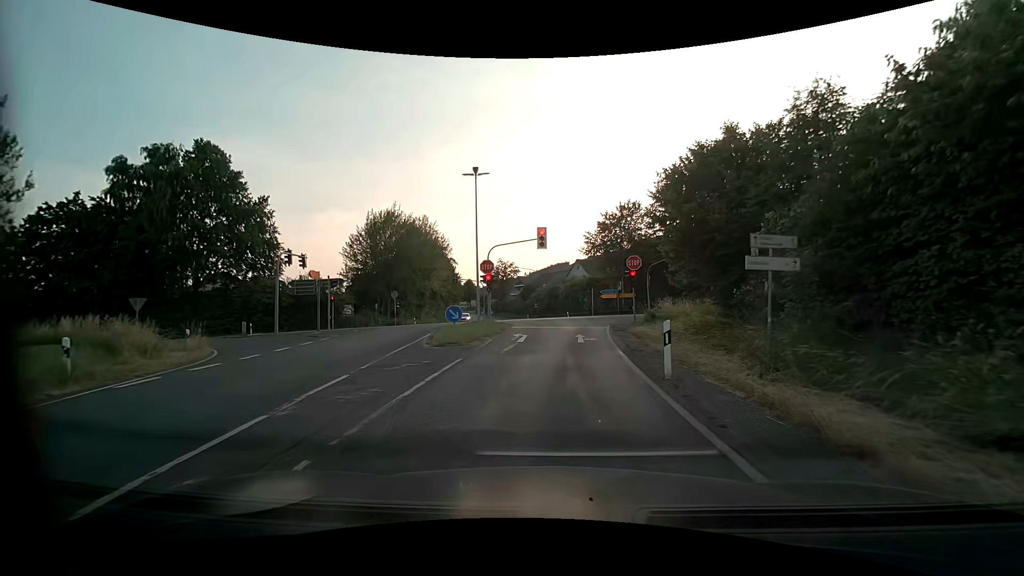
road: secondary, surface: asphalt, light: Day
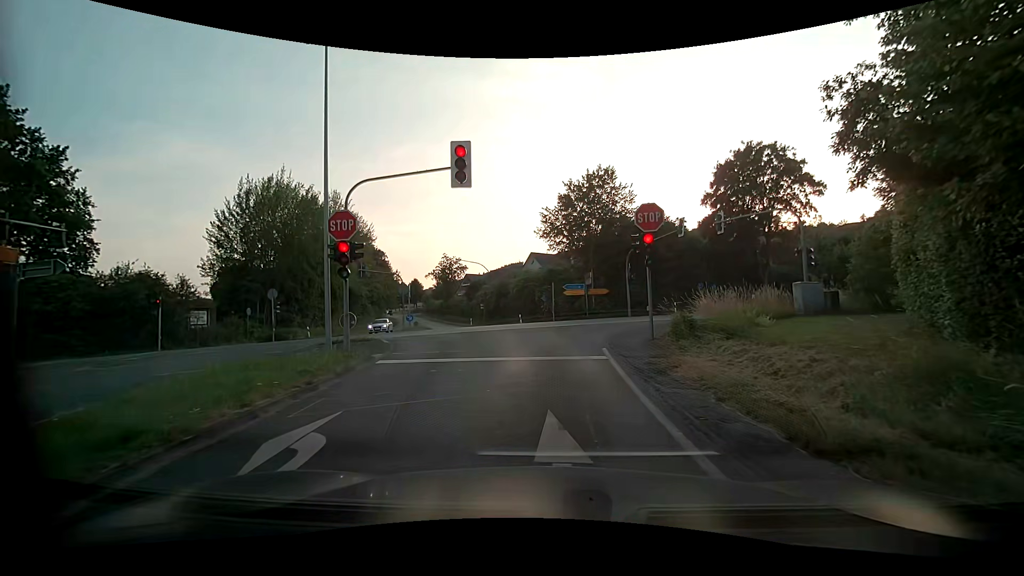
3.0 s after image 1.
(+0.9, +16.3) m; +6°
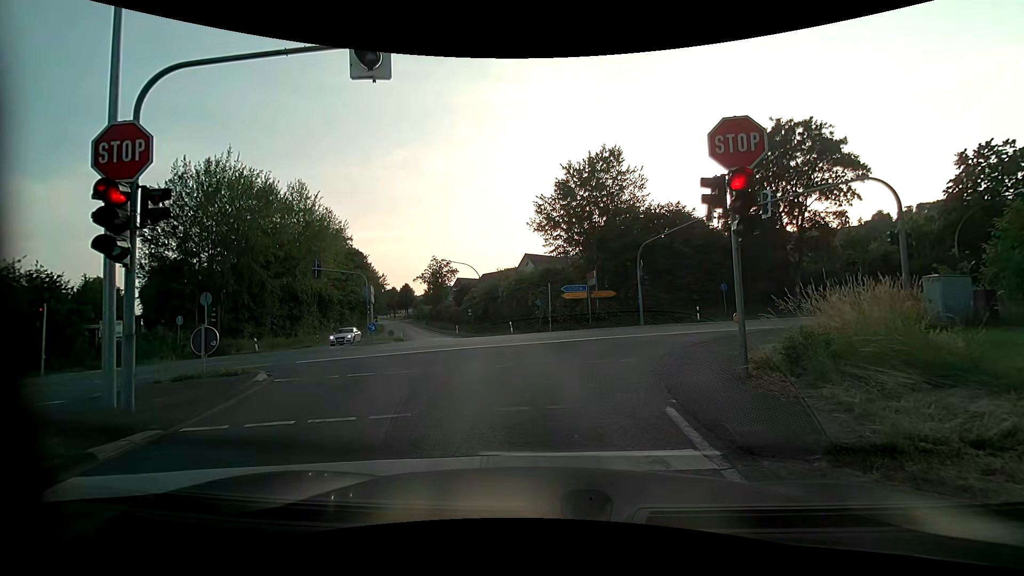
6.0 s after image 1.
(-0.1, +7.2) m; -1°
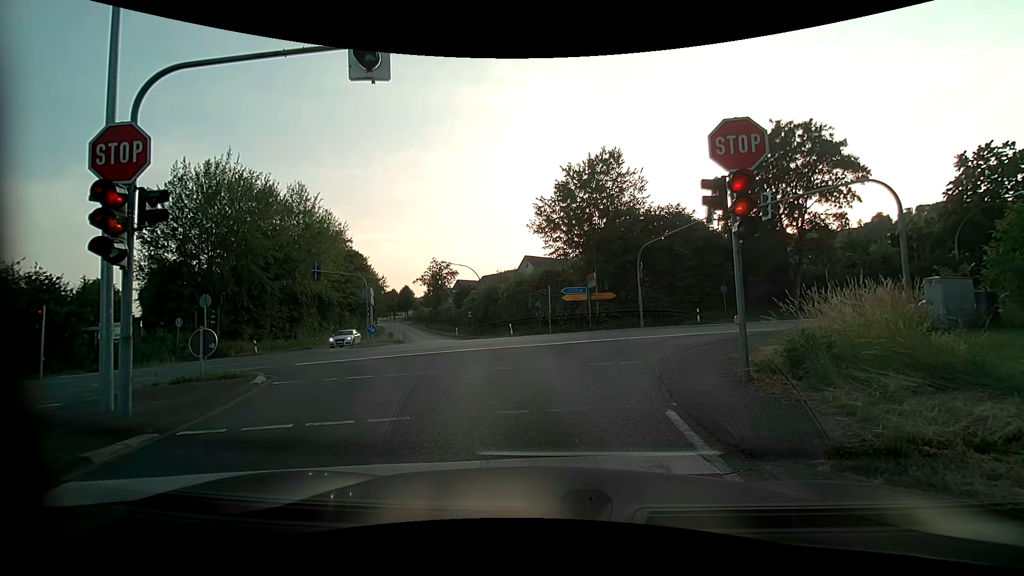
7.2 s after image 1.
(0.0, +0.1) m; 0°
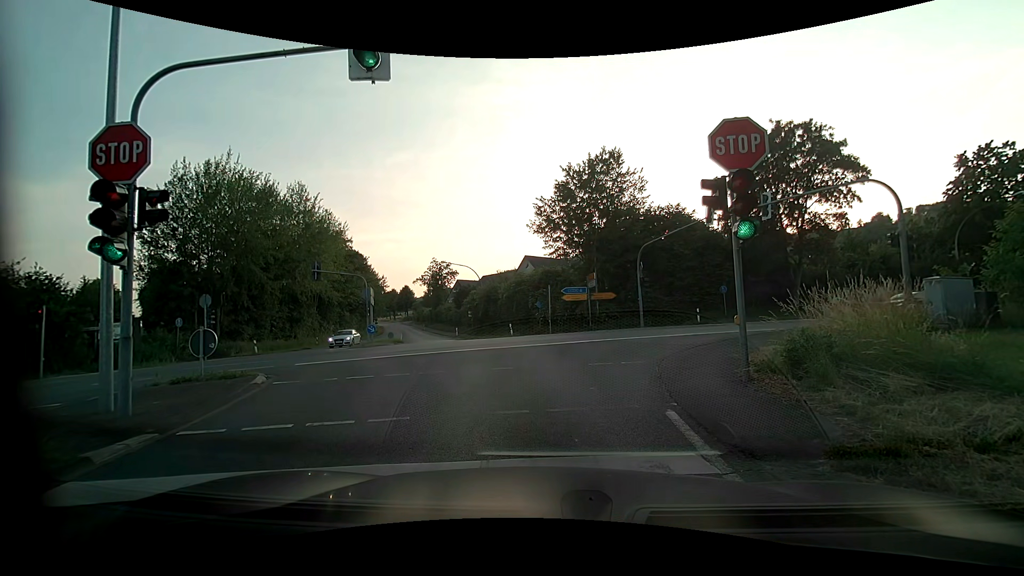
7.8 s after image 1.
(0.0, 0.0) m; 0°
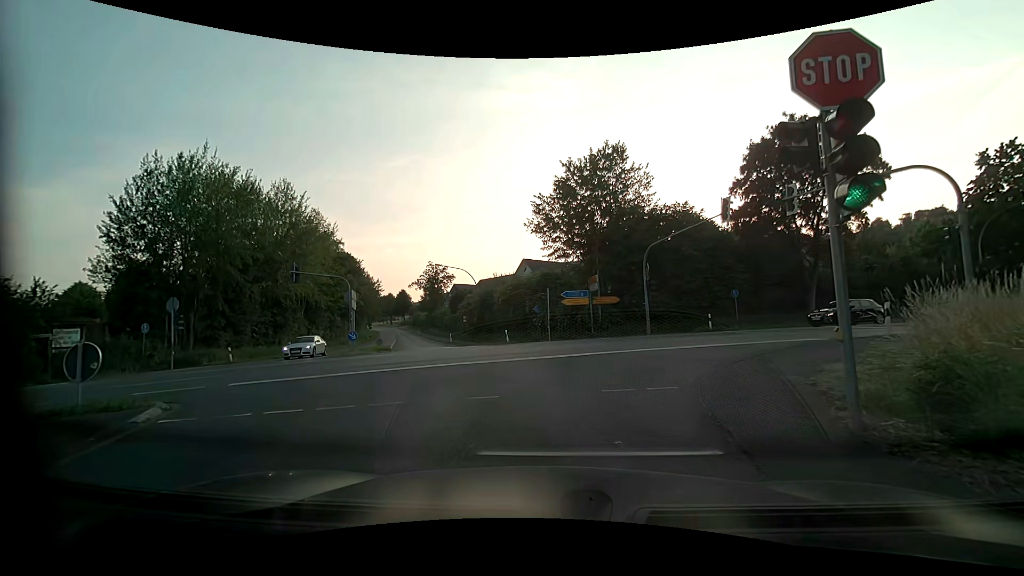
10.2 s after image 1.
(+0.1, +3.1) m; +2°
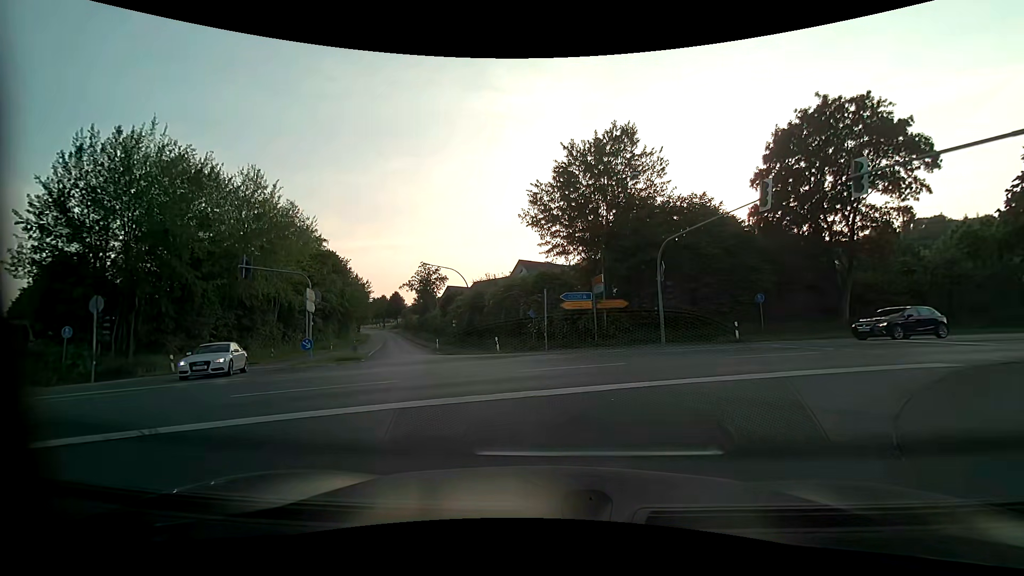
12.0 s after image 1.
(0.0, +5.1) m; -2°
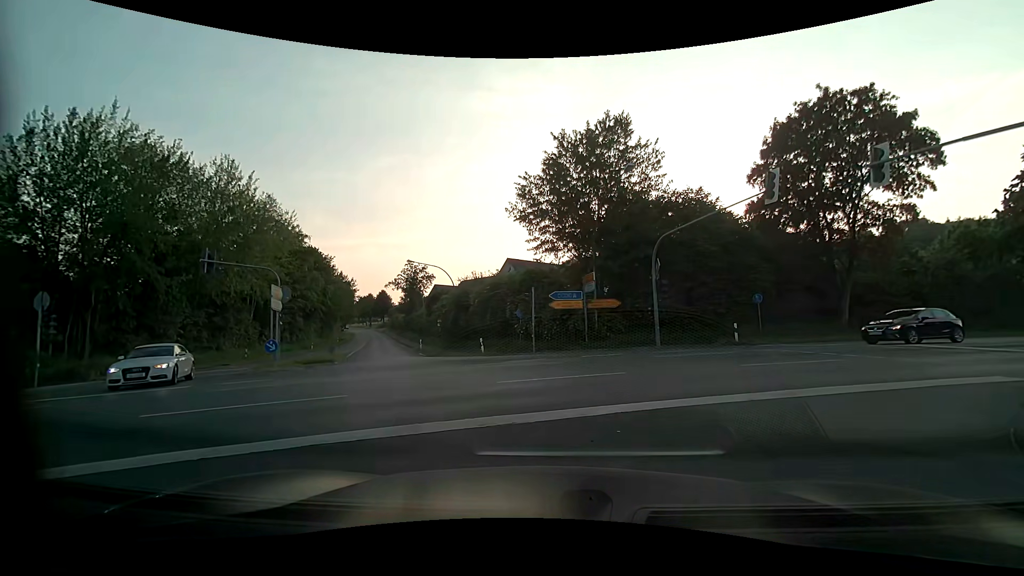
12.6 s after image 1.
(+0.1, +1.9) m; +2°
(+2, +10) (+10, +15) (+20, +18) (+29, +22) (+38, +25) (+48, +29) (+57, +32) (+66, +36) (+75, +40) (+85, +45) m
